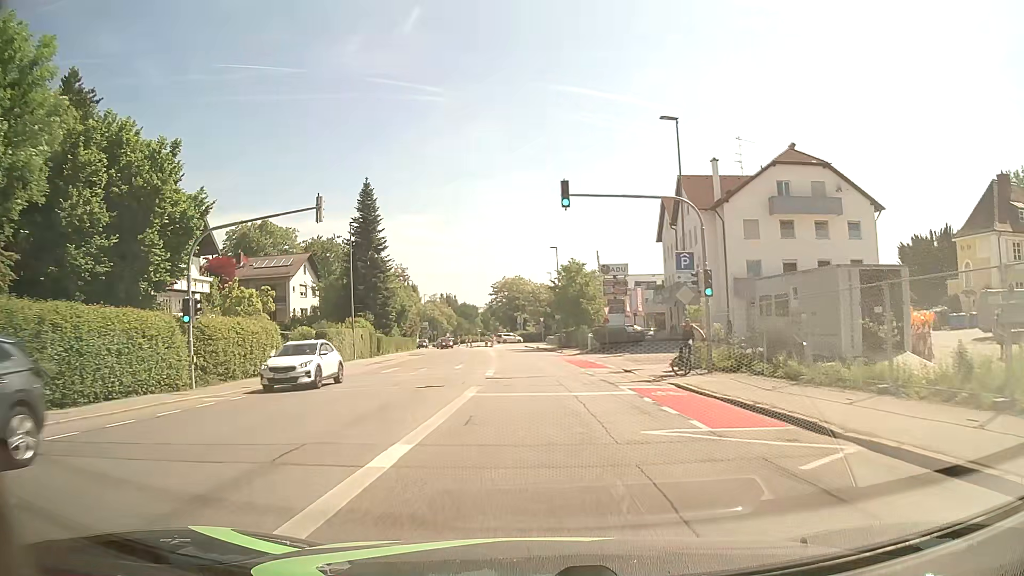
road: tertiary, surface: asphalt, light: Day
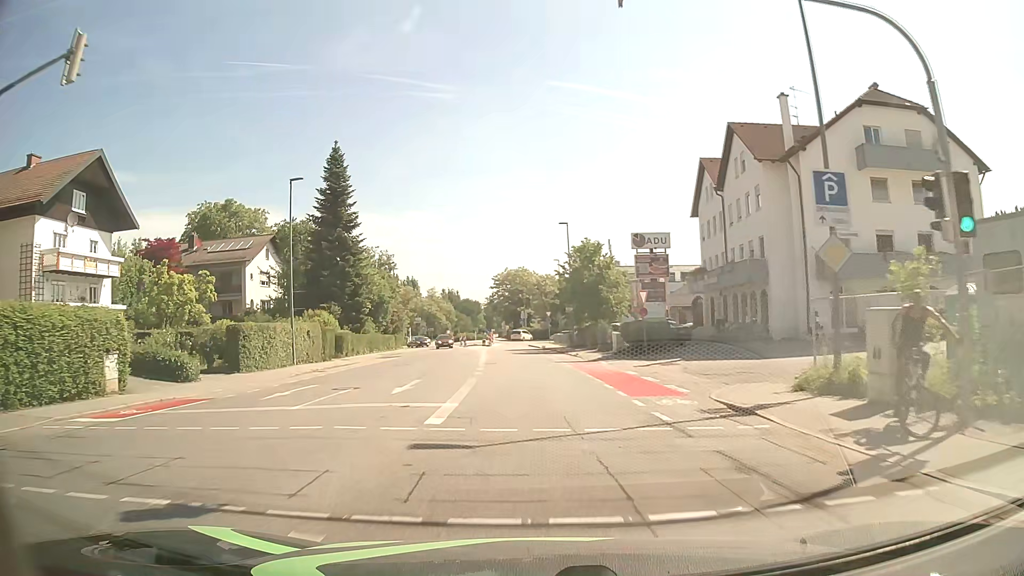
(-0.1, +13.6) m; 0°
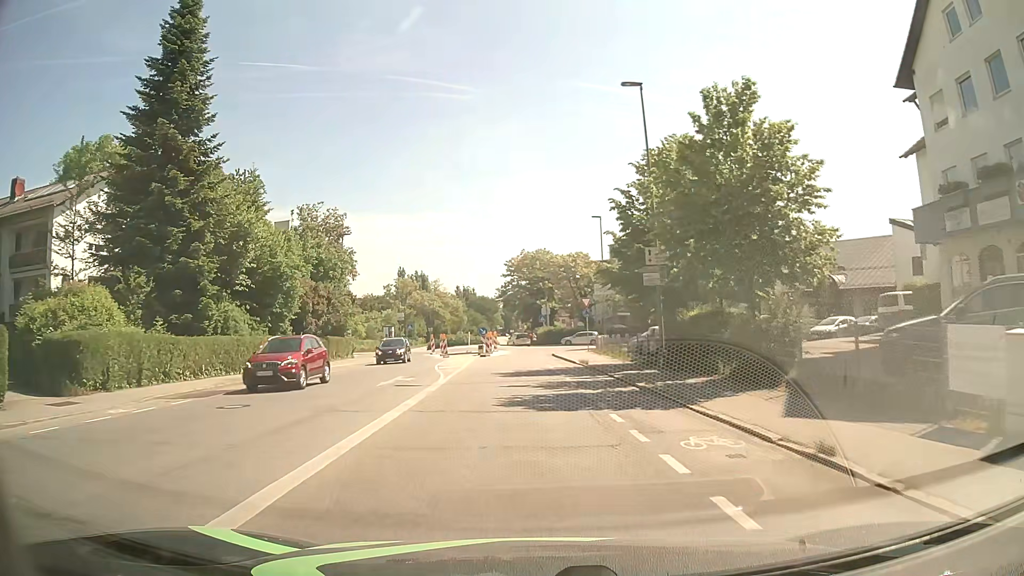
(-0.6, +31.7) m; -2°
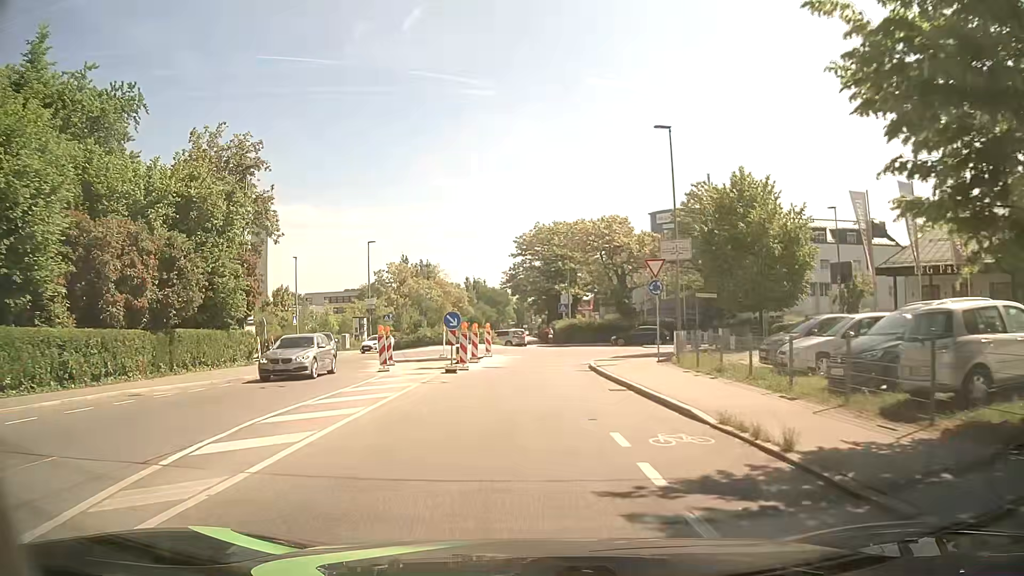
(-0.2, +22.4) m; -1°
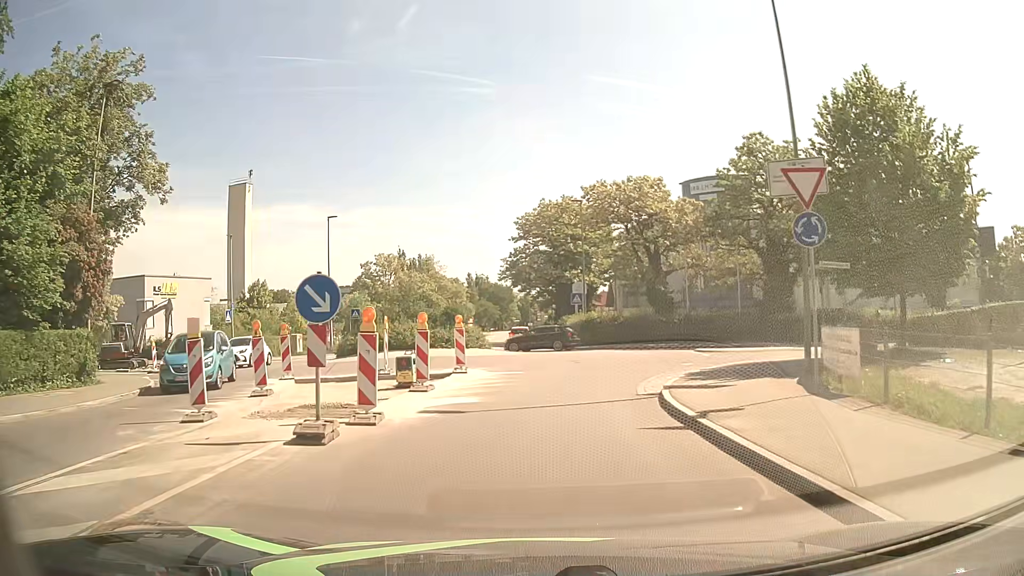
(0.0, +13.7) m; 0°
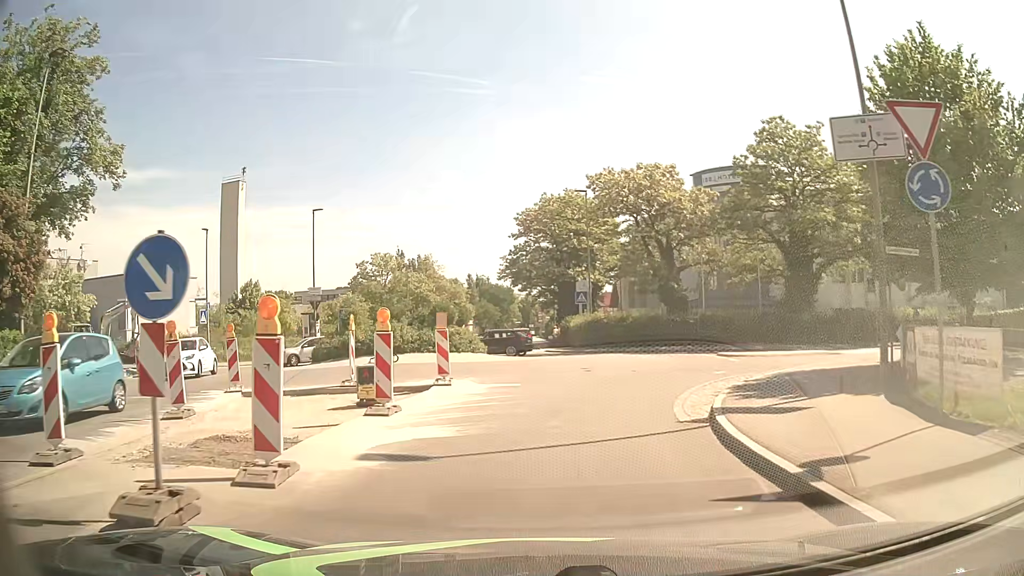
(0.0, +3.7) m; -1°
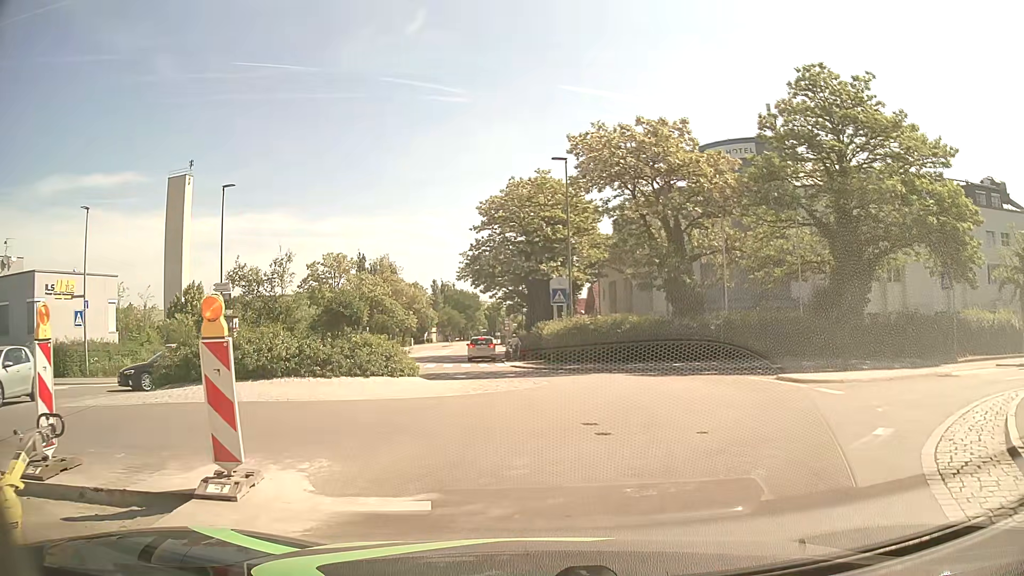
(+0.2, +9.8) m; +3°
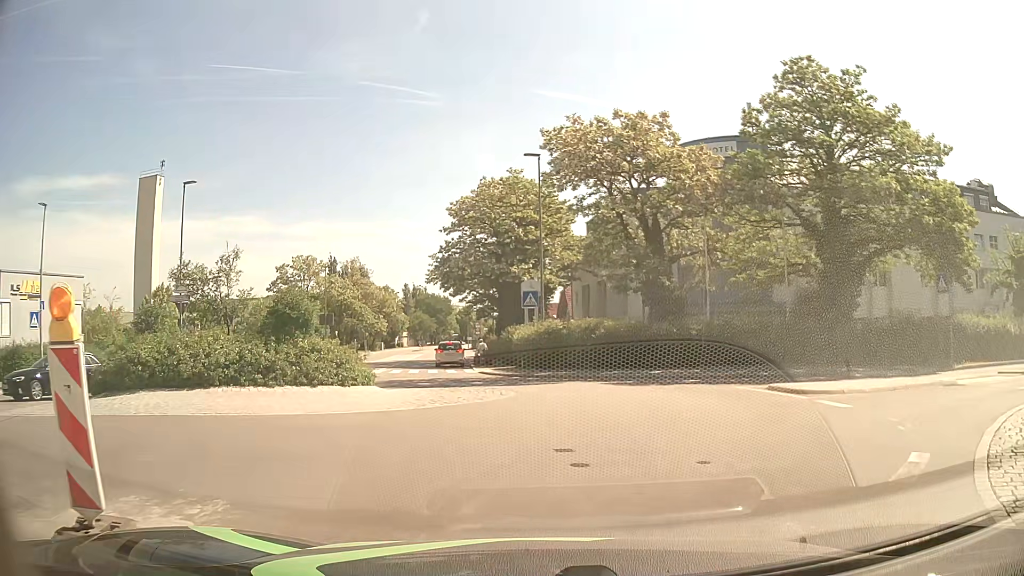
(0.0, +1.7) m; +4°
